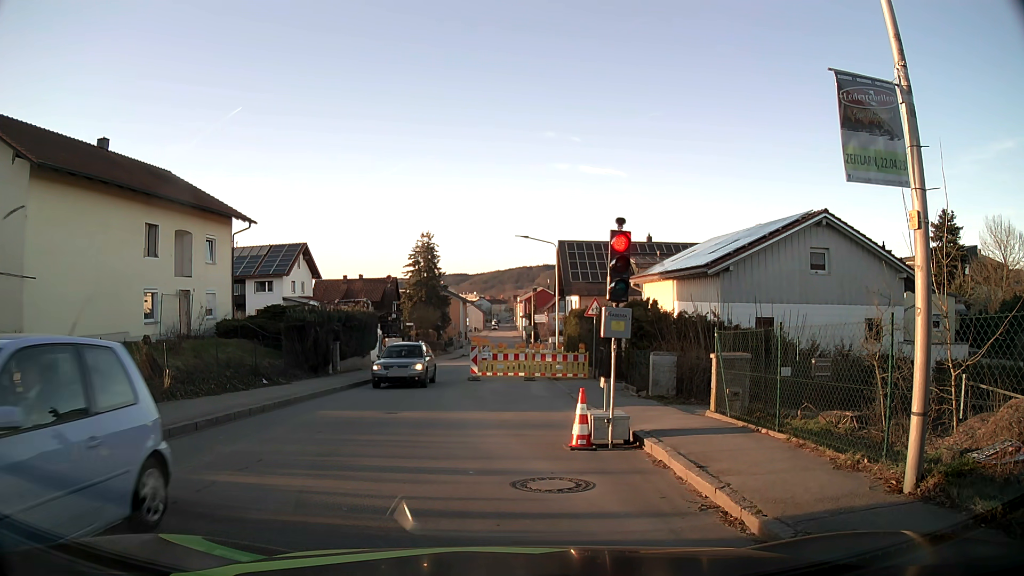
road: tertiary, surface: asphalt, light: Day
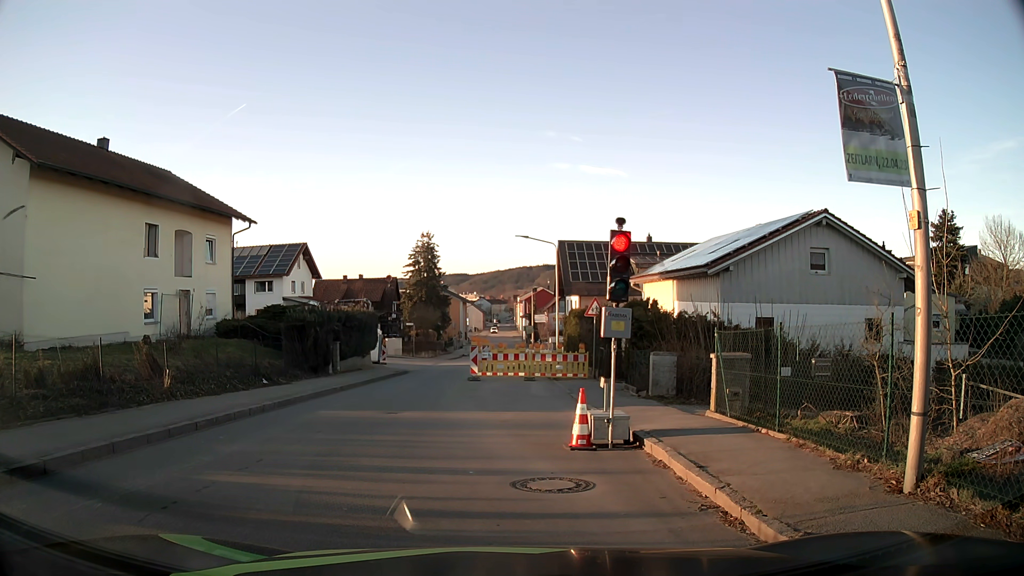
(0.0, 0.0) m; 0°
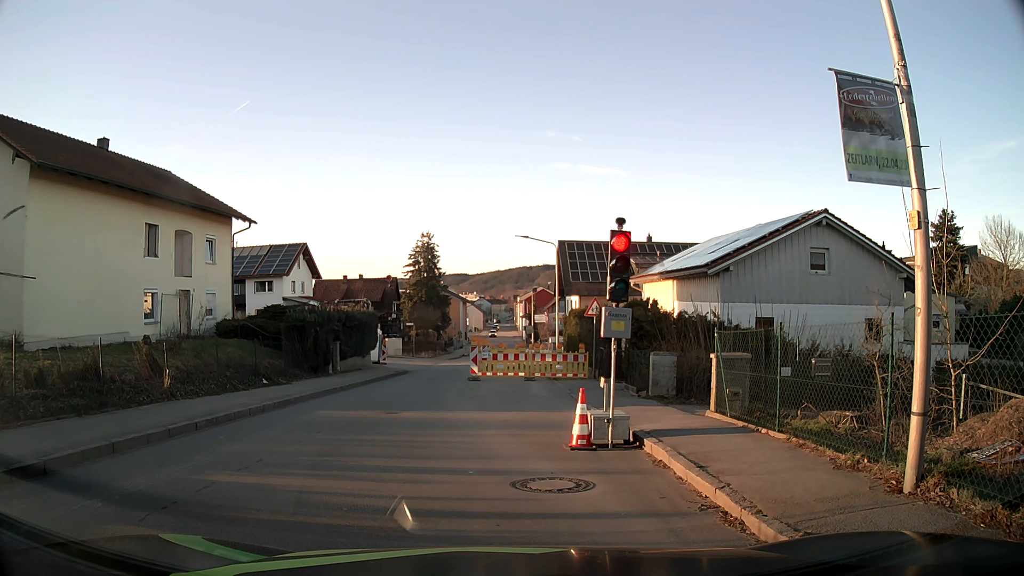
(0.0, 0.0) m; 0°
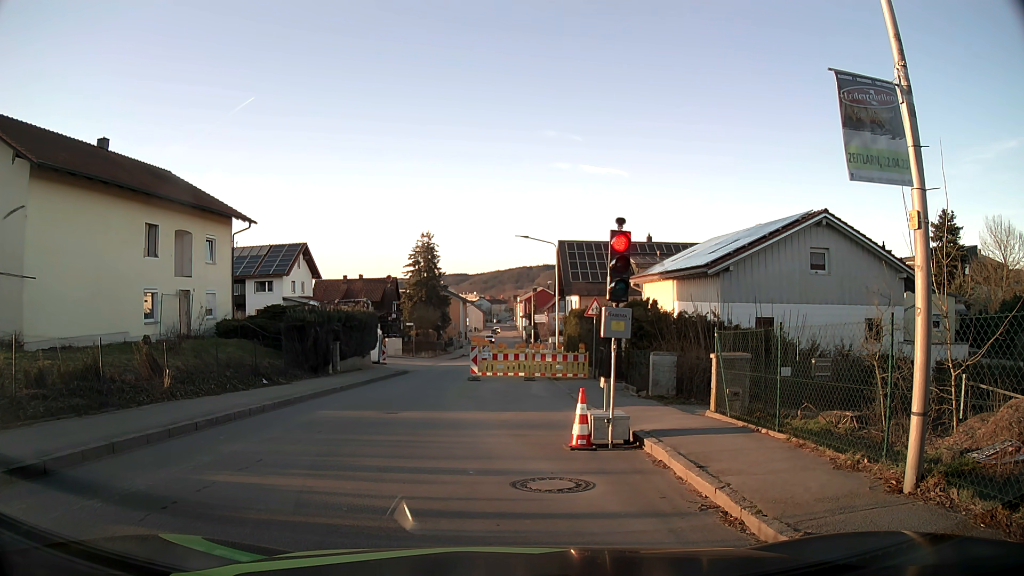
(0.0, 0.0) m; 0°
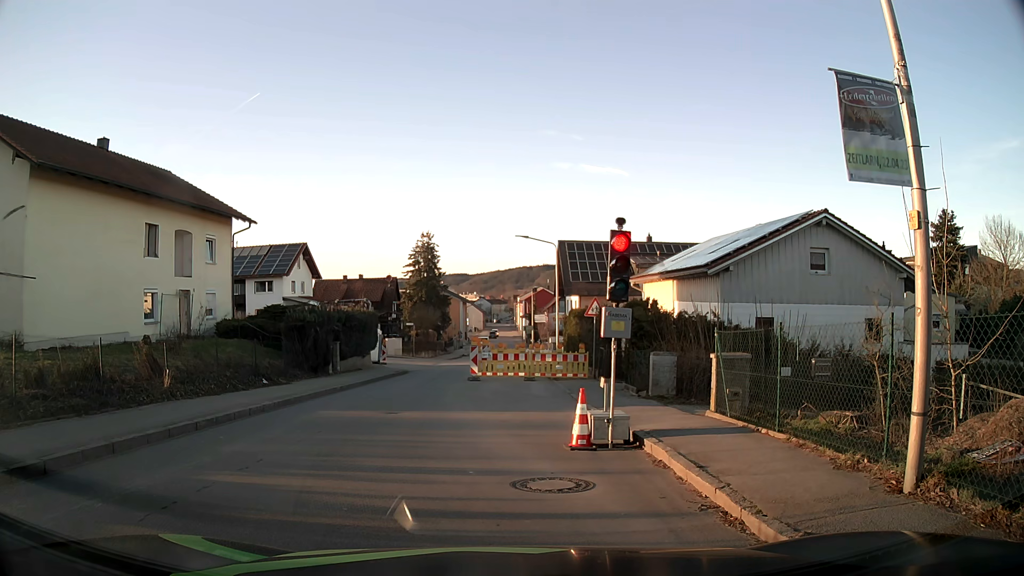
(0.0, 0.0) m; 0°
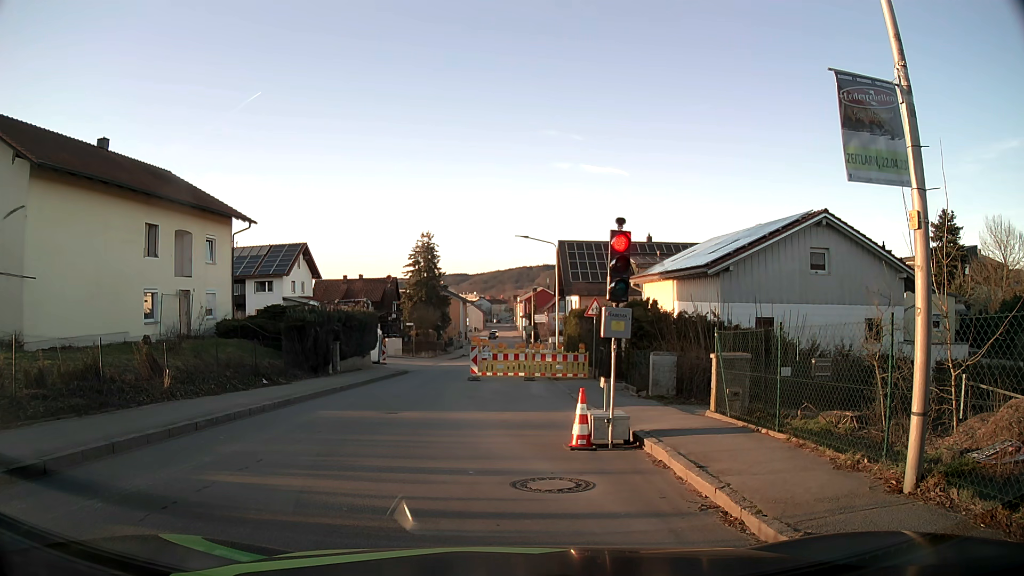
(0.0, 0.0) m; 0°
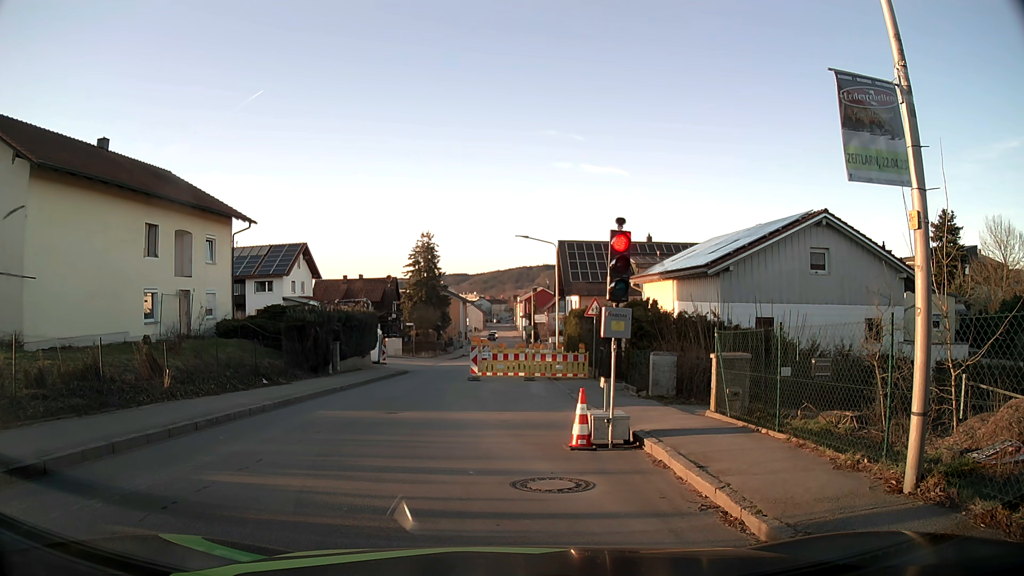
(0.0, 0.0) m; 0°
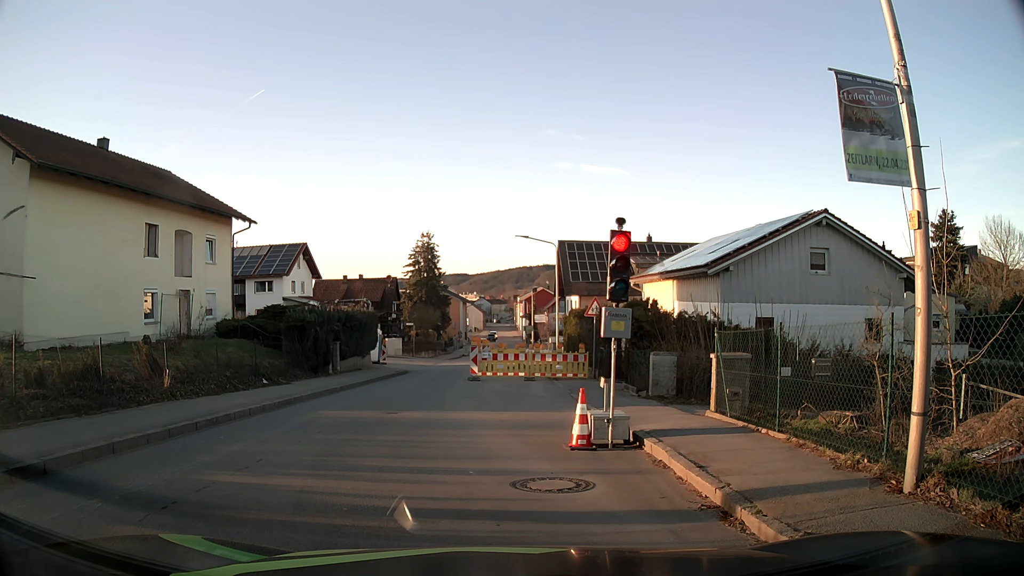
(0.0, 0.0) m; 0°
(-2, +10) (-3, +20) (-3, +30) (-3, +40) (-3, +50) (-2, +60) (-1, +70) (0, +80) (+1, +90) (+1, +100) m
